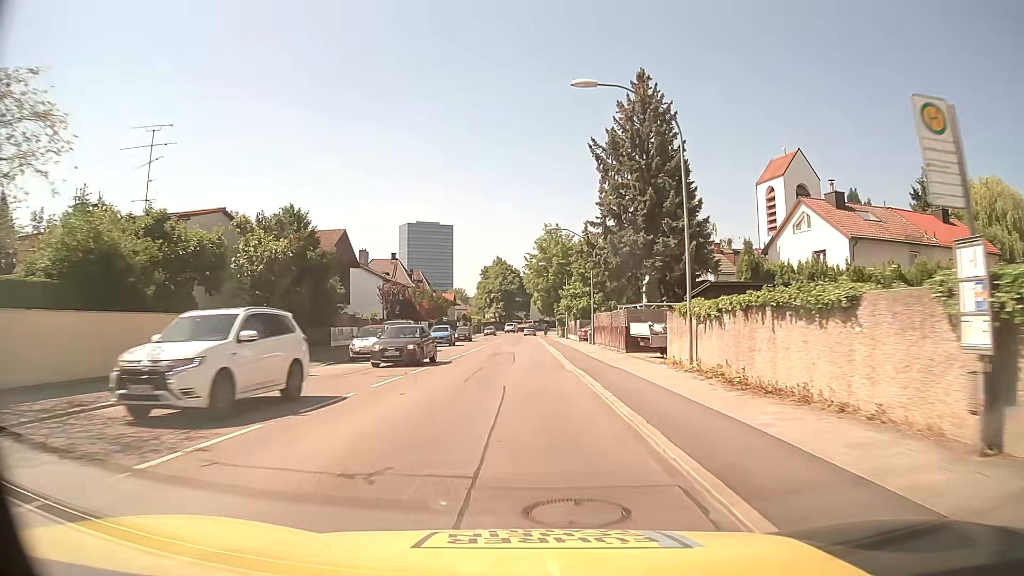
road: secondary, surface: asphalt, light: Day
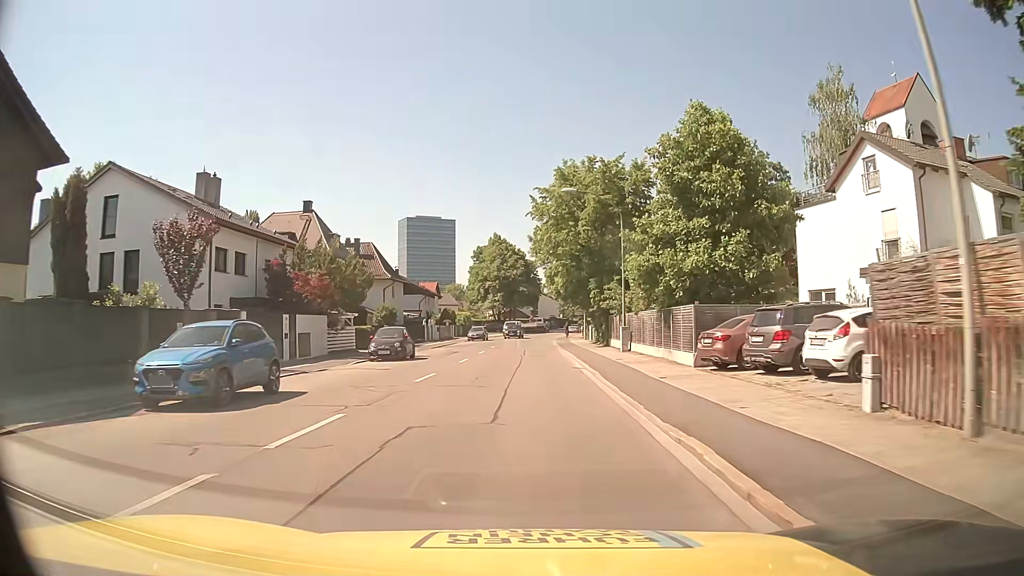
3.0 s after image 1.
(-0.2, +39.4) m; 0°
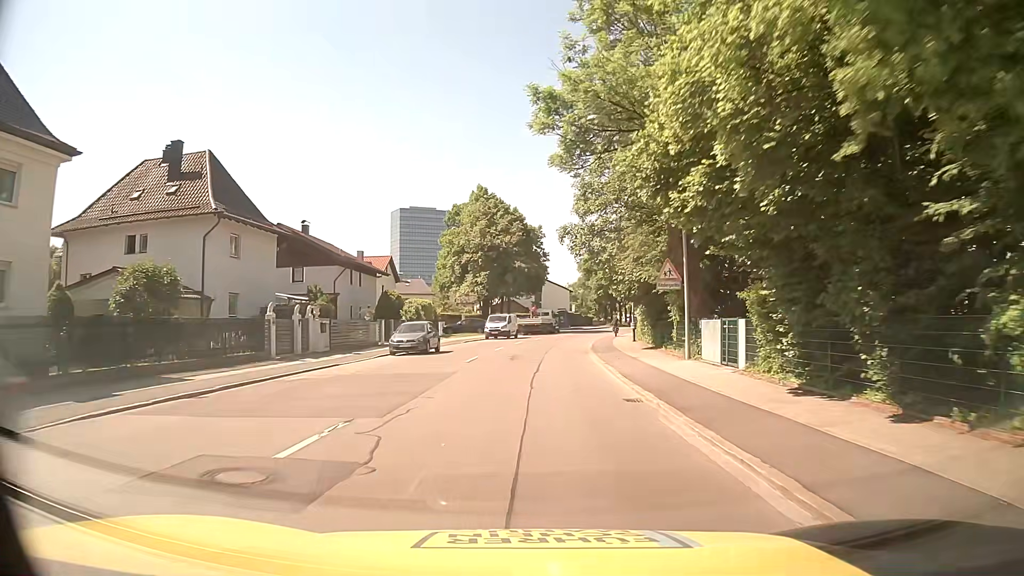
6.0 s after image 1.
(-0.2, +39.5) m; 0°
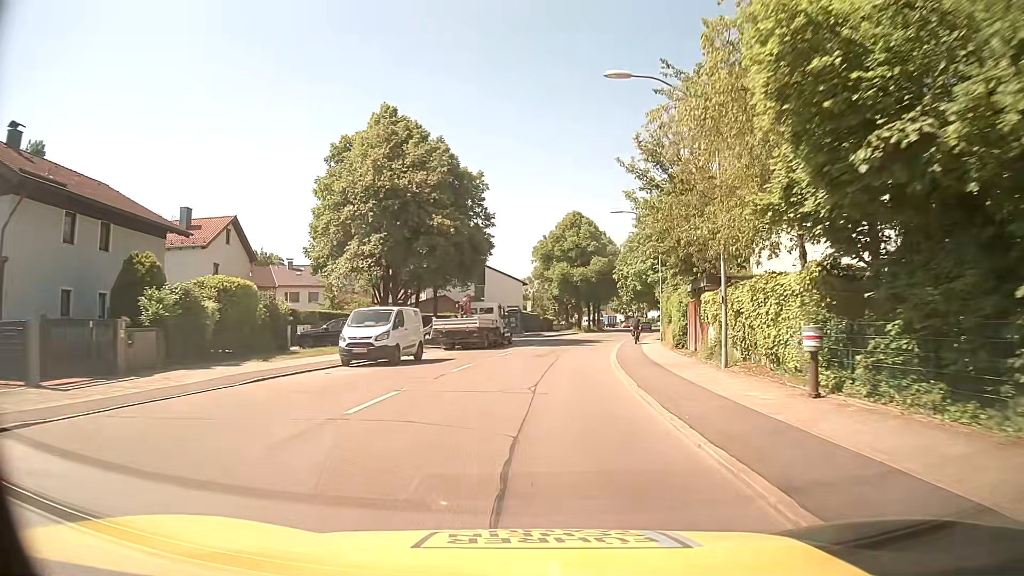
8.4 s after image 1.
(+0.8, +31.5) m; +5°
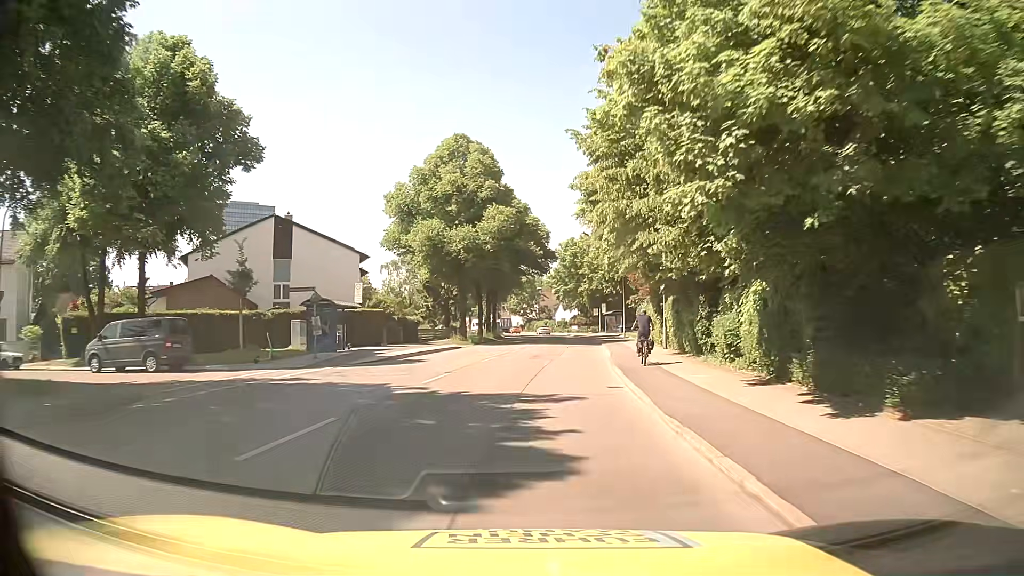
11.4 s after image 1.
(+2.8, +38.9) m; +9°
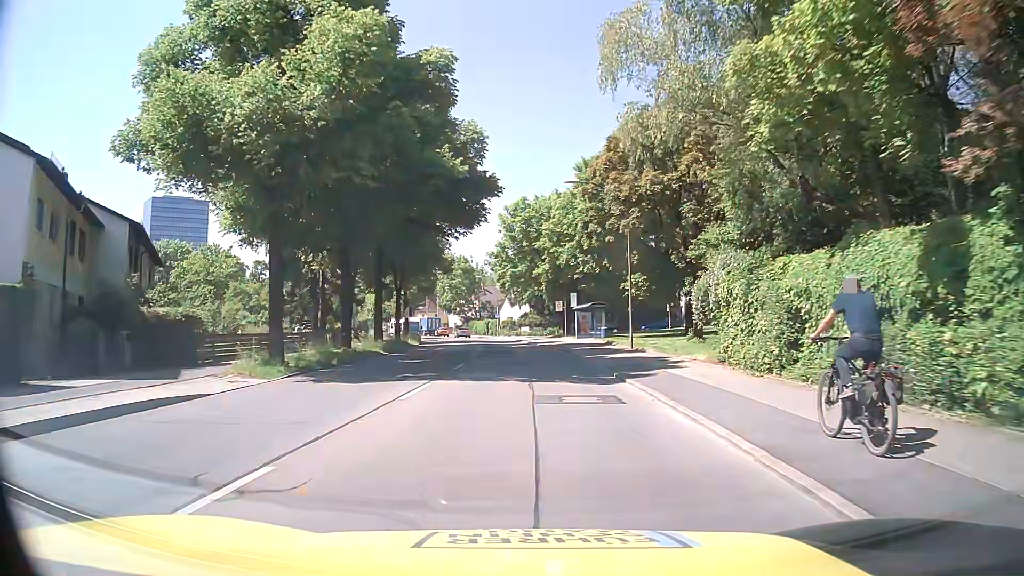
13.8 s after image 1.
(+1.3, +30.0) m; +5°
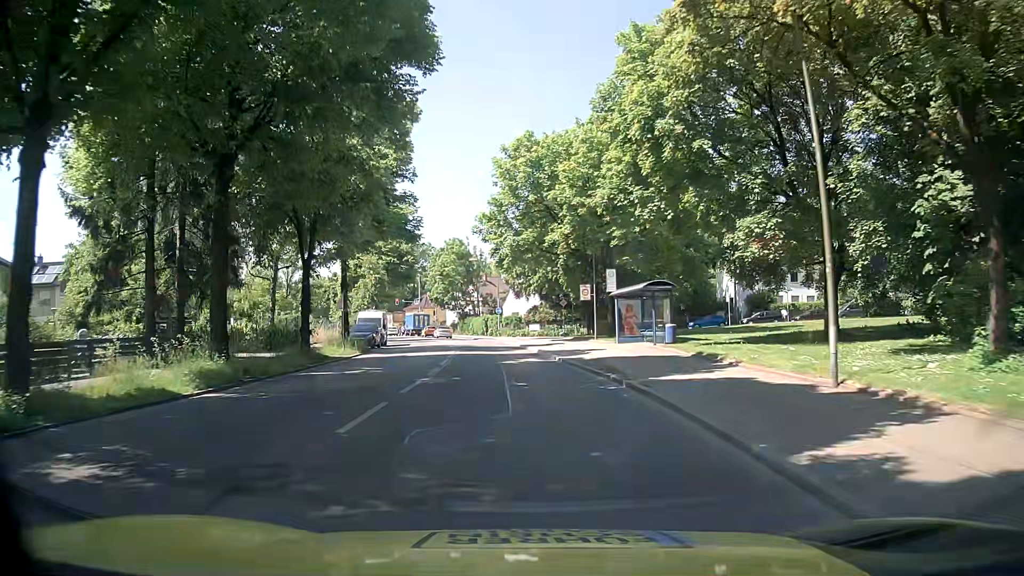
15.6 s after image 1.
(-0.2, +21.1) m; -1°
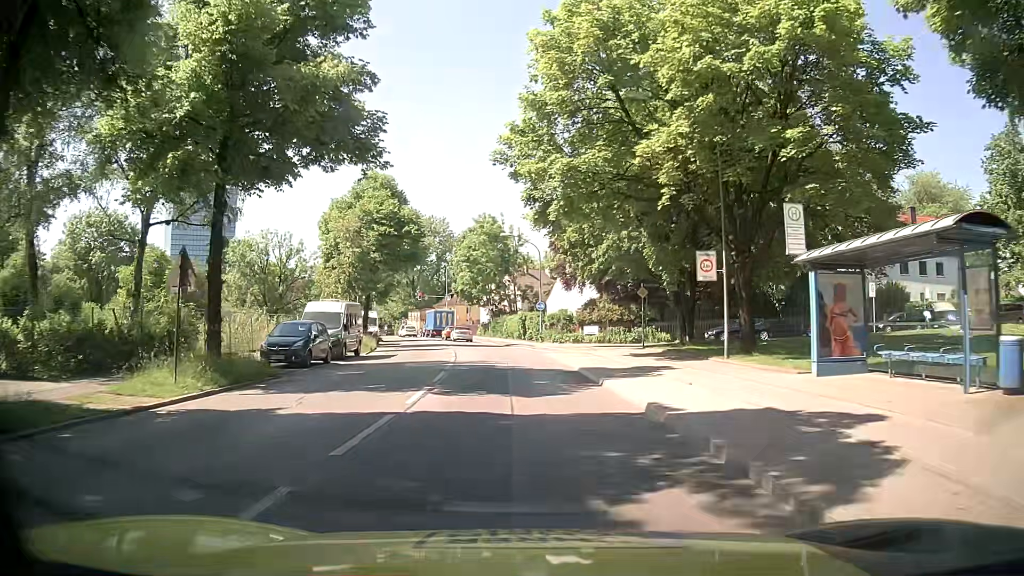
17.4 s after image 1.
(-0.8, +19.4) m; -4°
